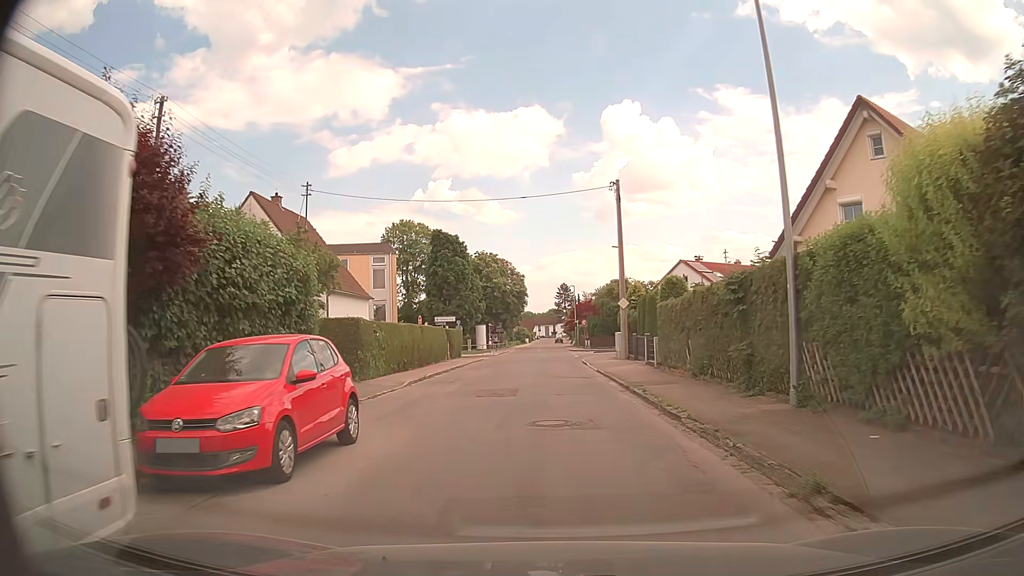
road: residential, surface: asphalt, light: Day
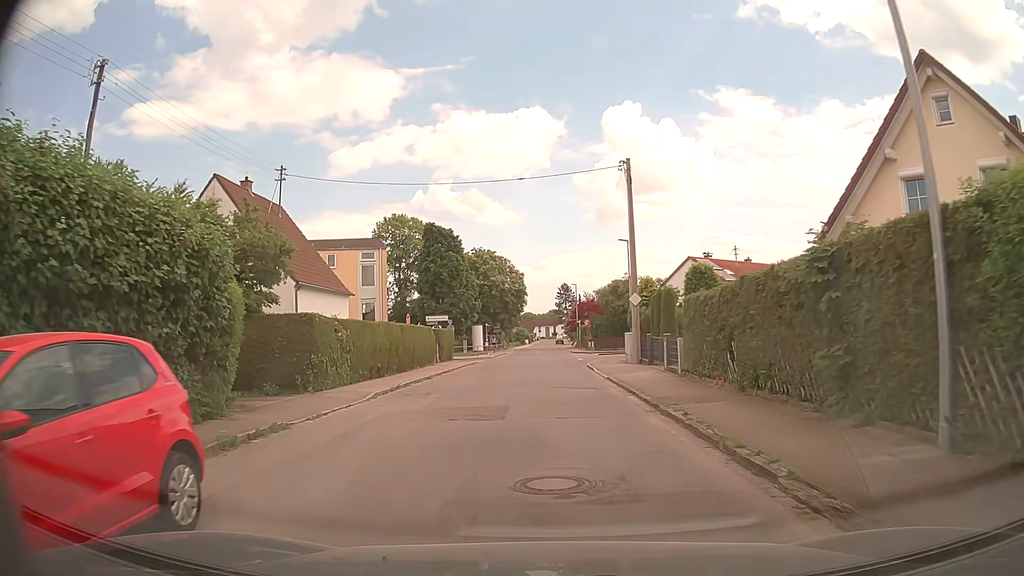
(0.0, +4.5) m; +1°
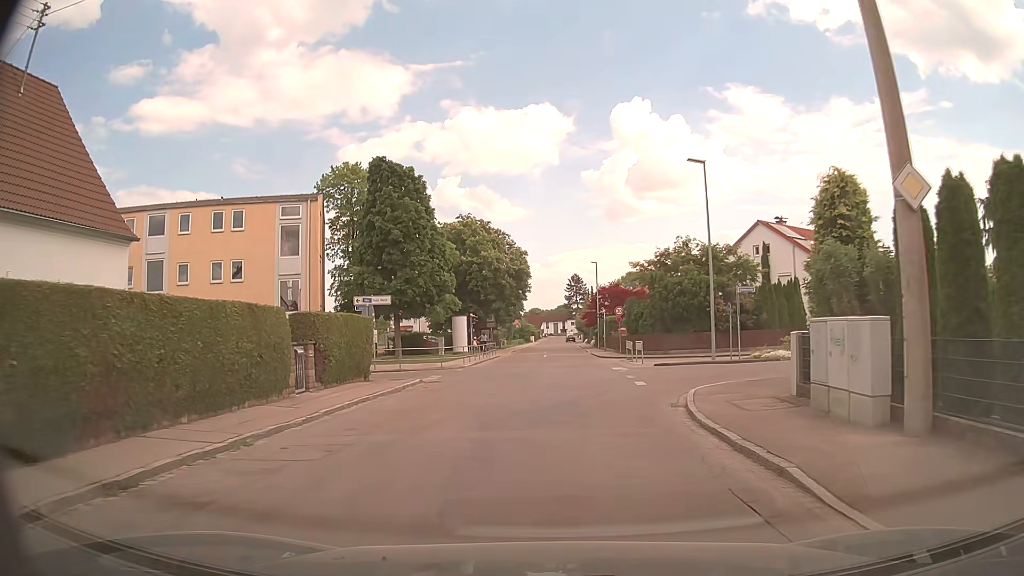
(-0.3, +22.5) m; -2°
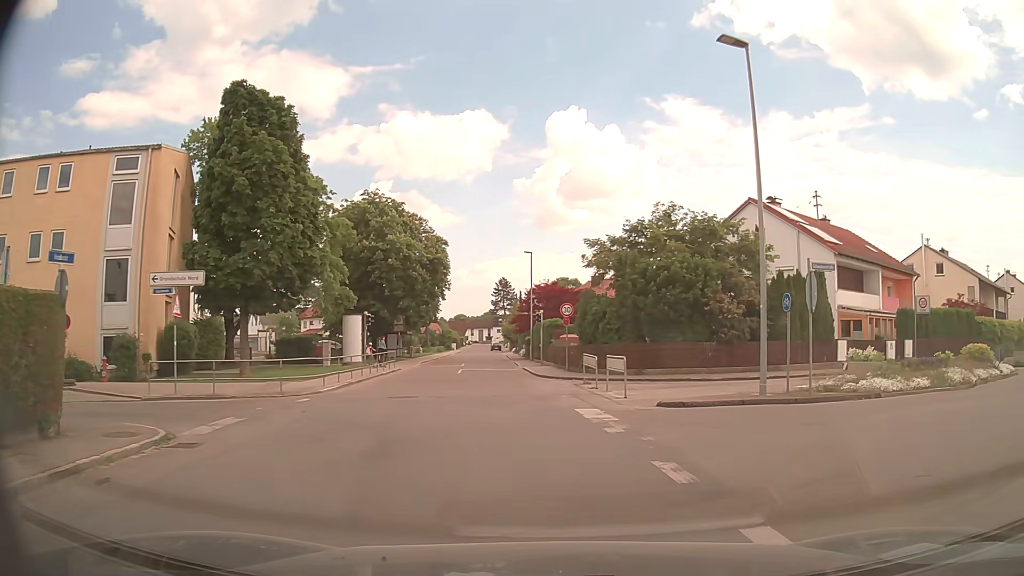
(+0.4, +12.8) m; +6°
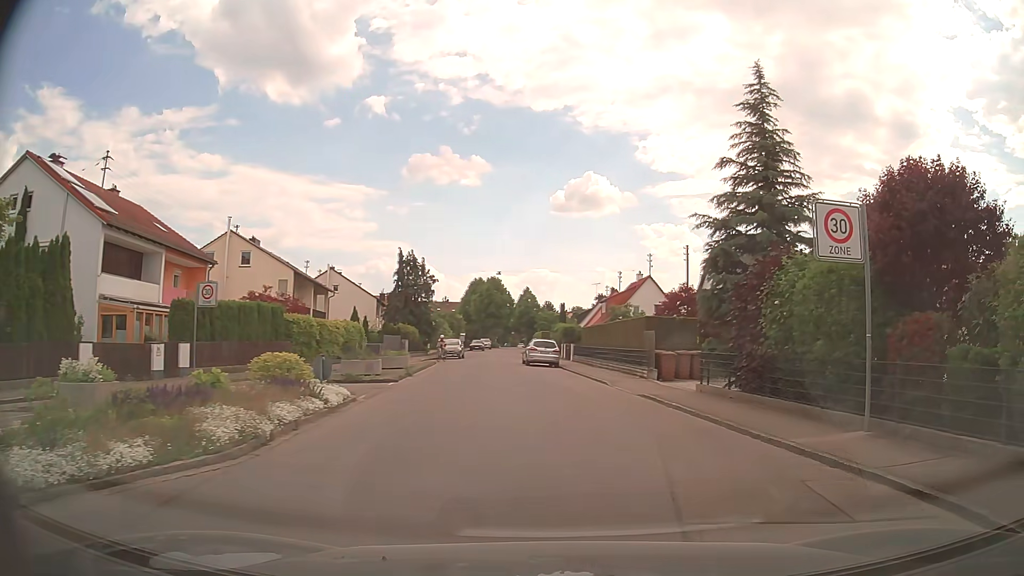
(+4.7, +8.8) m; +60°
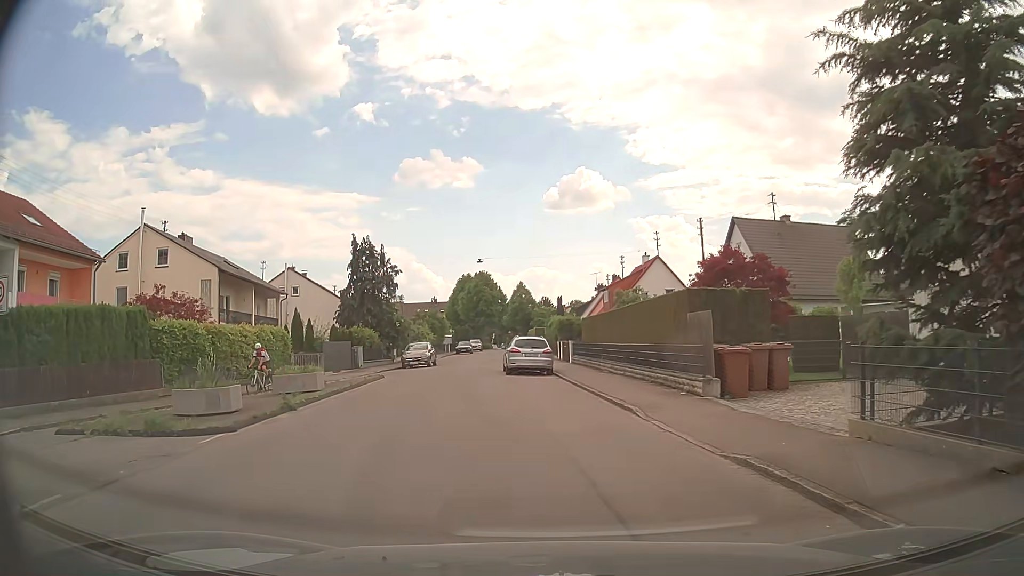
(+0.7, +11.1) m; 0°
(0, +10) (-2, +20) (-4, +30) (-4, +40) (-4, +50) (-4, +60) (-5, +70) (-5, +80) (-6, +90) (-6, +100) m
